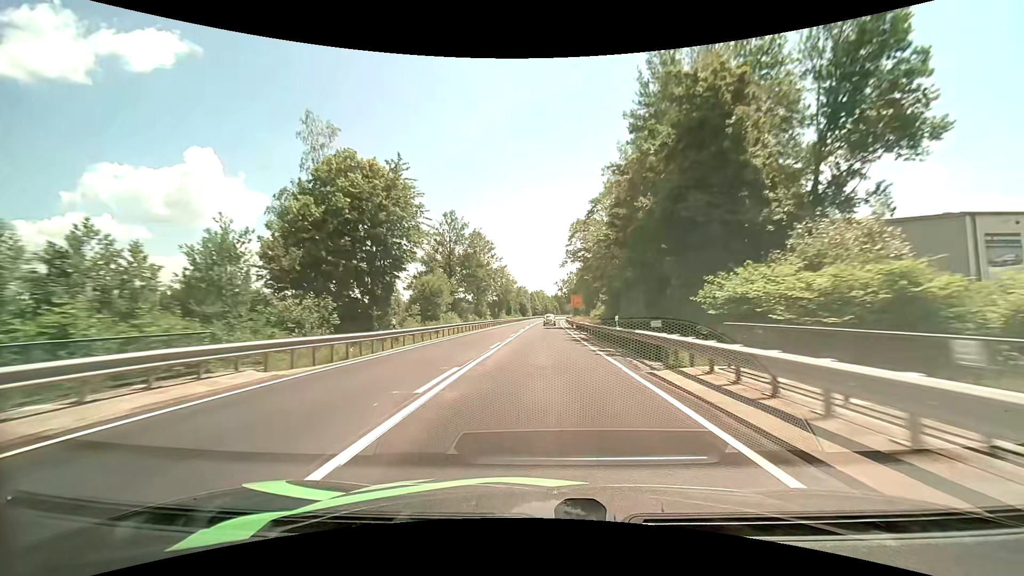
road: primary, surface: asphalt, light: Day
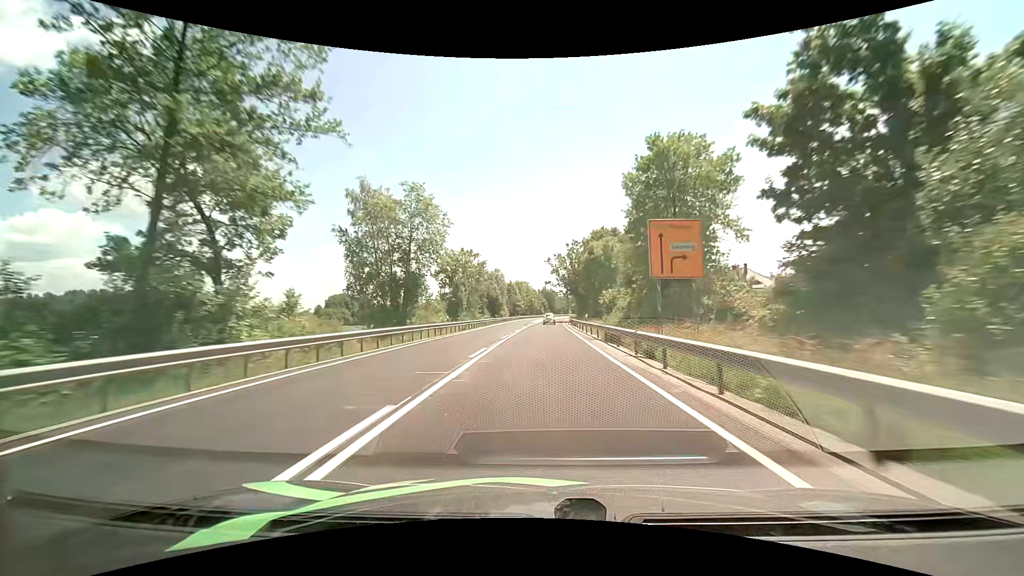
(+0.8, +65.5) m; +1°
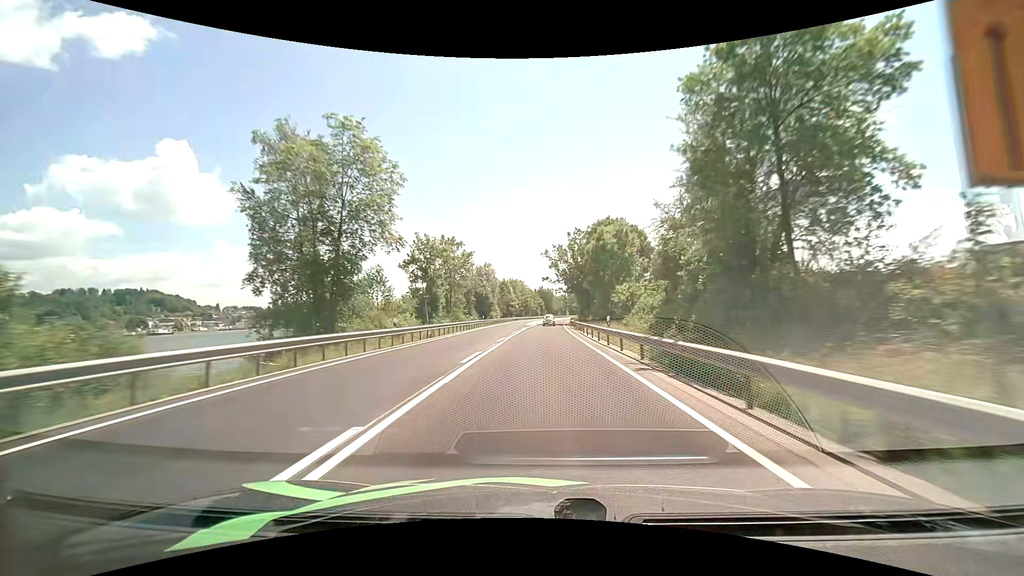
(+0.1, +13.3) m; +1°
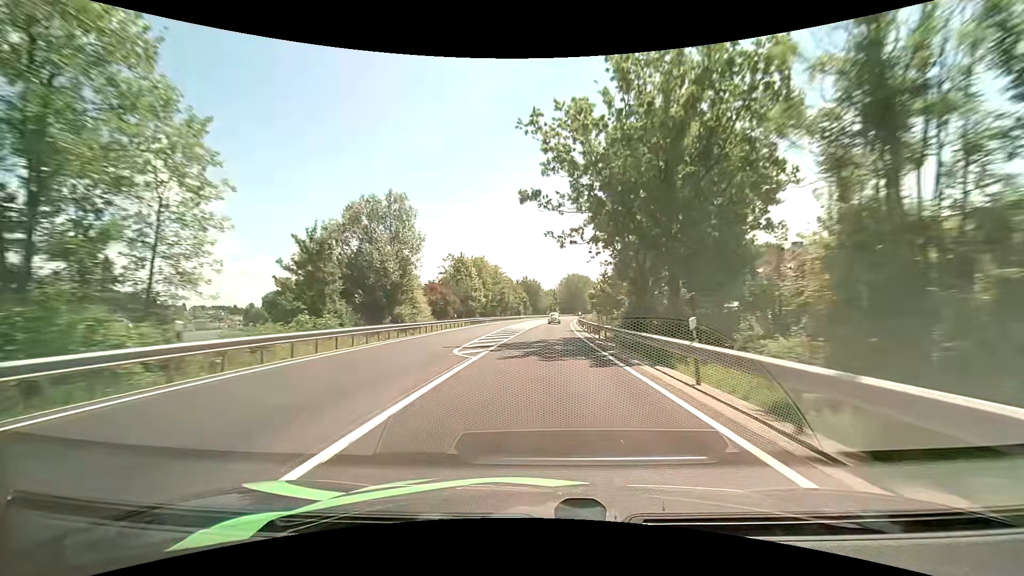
(+0.5, +53.6) m; +1°
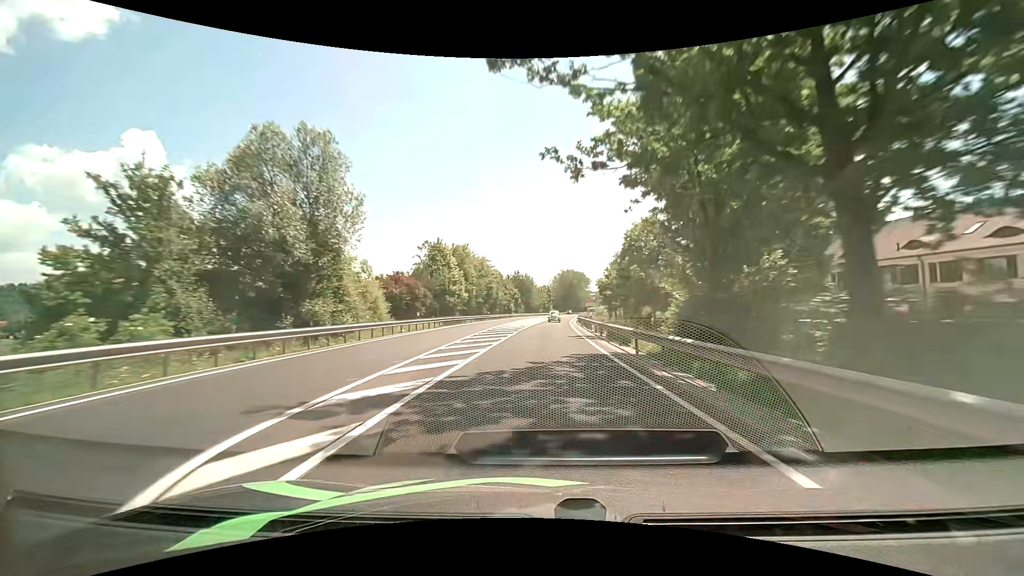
(+0.1, +13.3) m; 0°
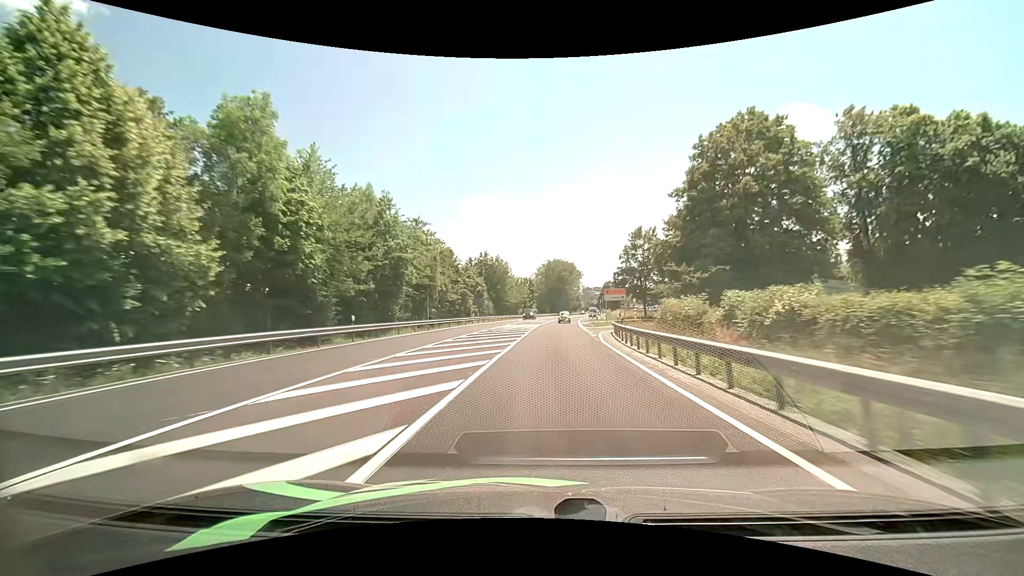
(+1.4, +51.7) m; +3°
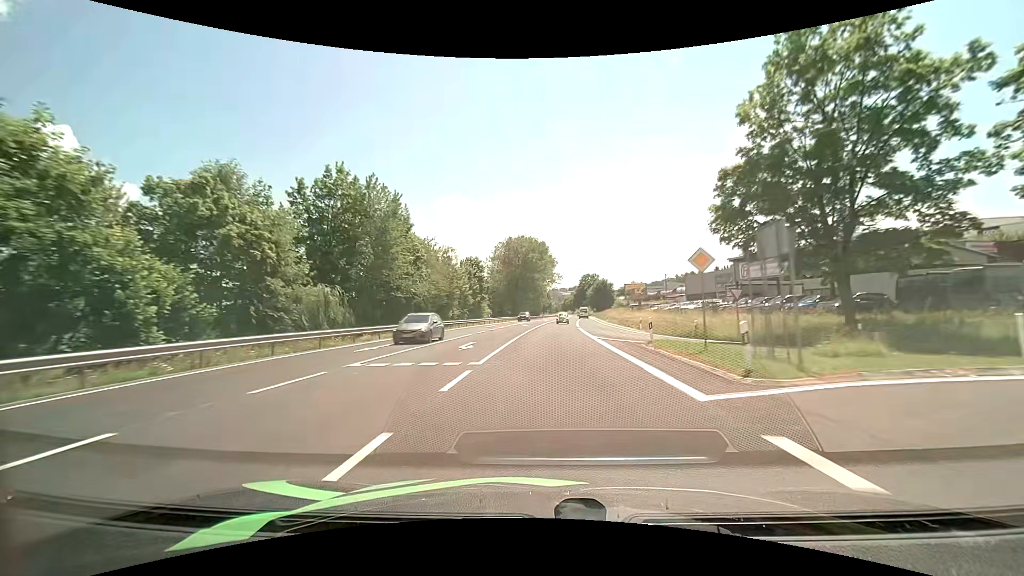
(+2.2, +62.2) m; +4°
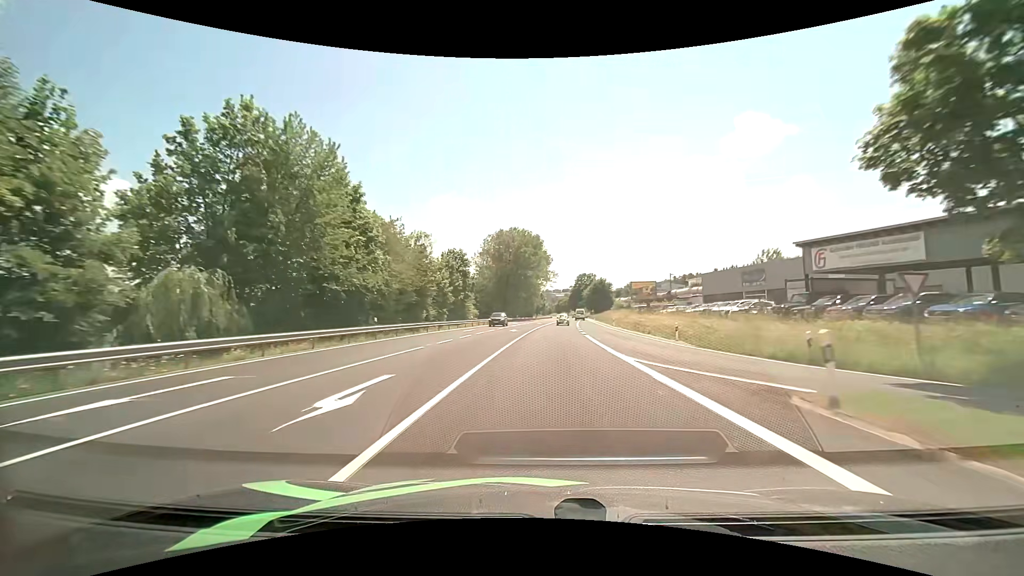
(+0.1, +12.6) m; 0°
(0, +10) (0, +20) (+1, +30) (+1, +40) (+2, +50) (+3, +60) (+4, +70) (+4, +80) (+5, +90) (+6, +100) m
